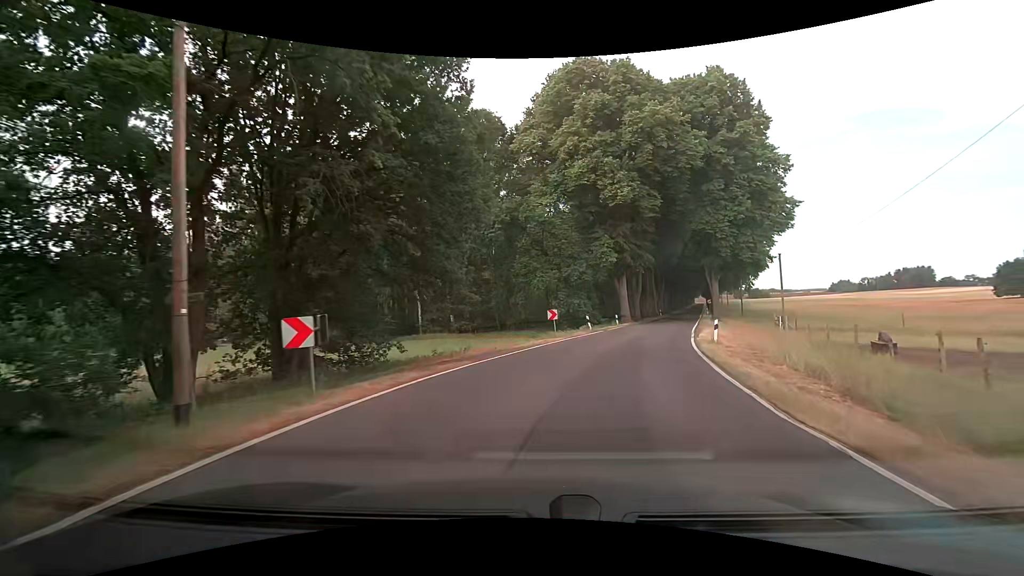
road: tertiary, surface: asphalt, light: Day
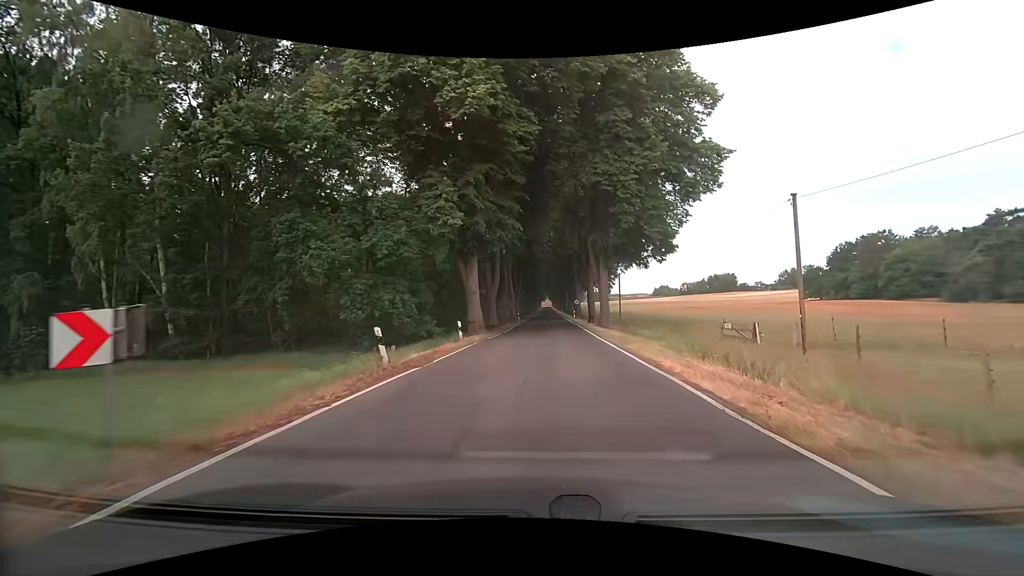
(+3.4, +20.7) m; +18°
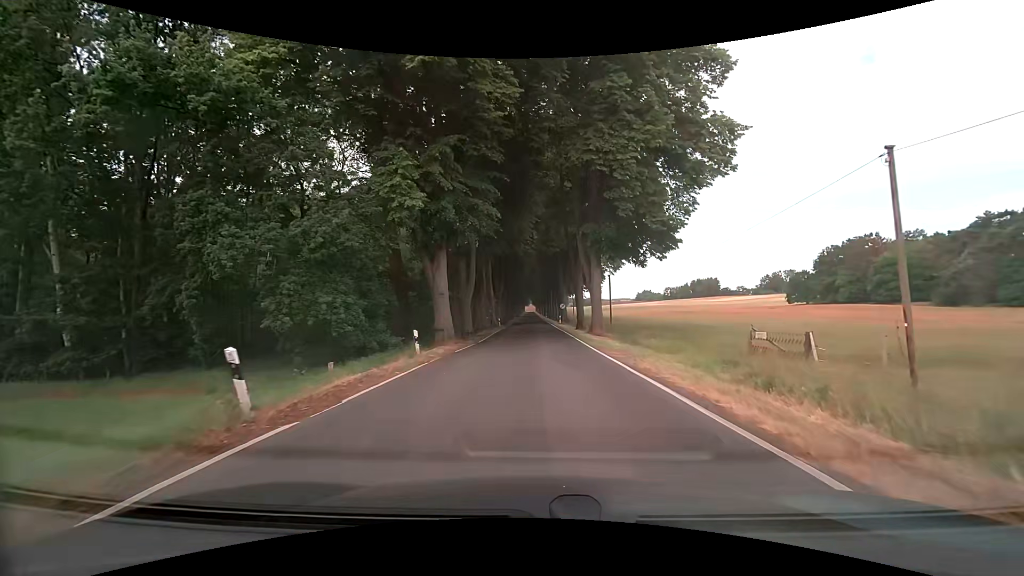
(+0.1, +5.3) m; +2°
(0, +10) (0, +20) (0, +30) (0, +40) (0, +50) (0, +60) (0, +70) (0, +80) (0, +90) (0, +100) m
